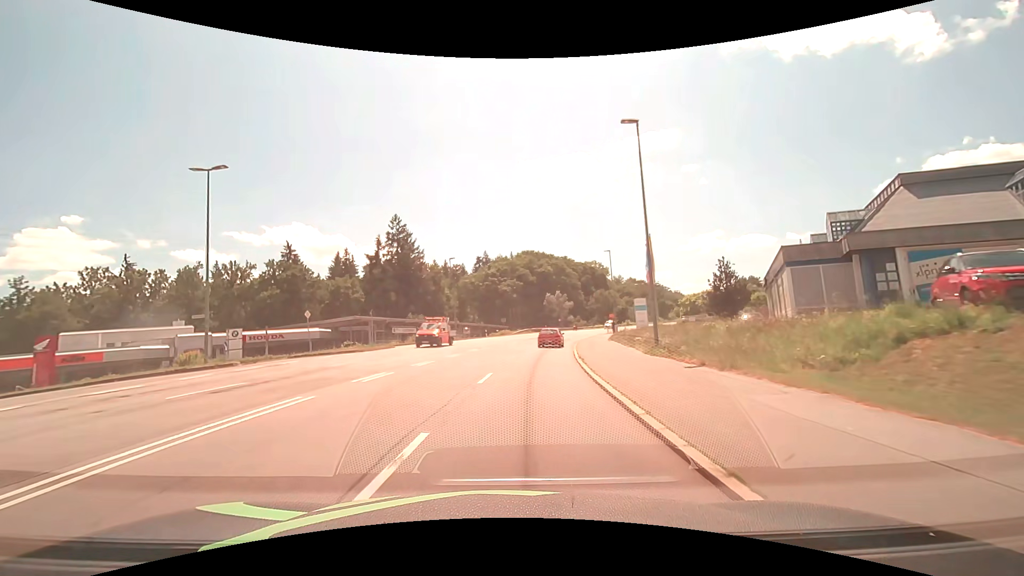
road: secondary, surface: asphalt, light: Day
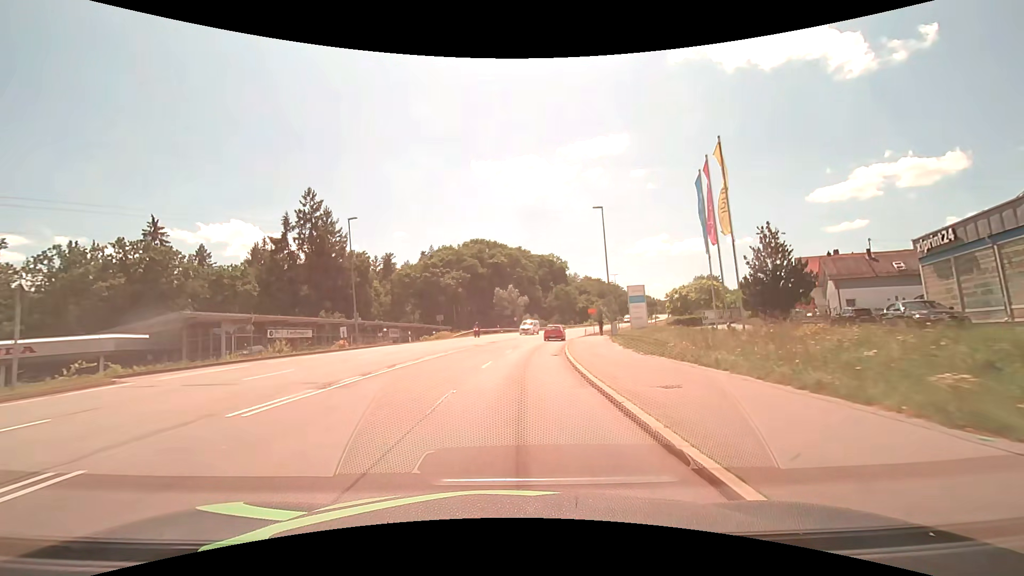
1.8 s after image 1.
(+1.2, +22.7) m; +6°
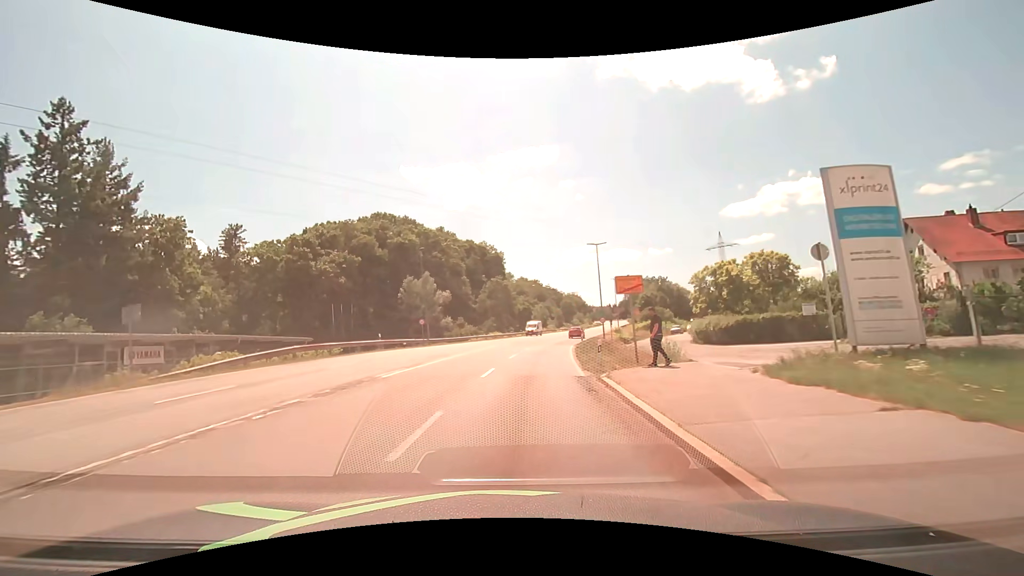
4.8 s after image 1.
(+2.5, +37.9) m; +8°
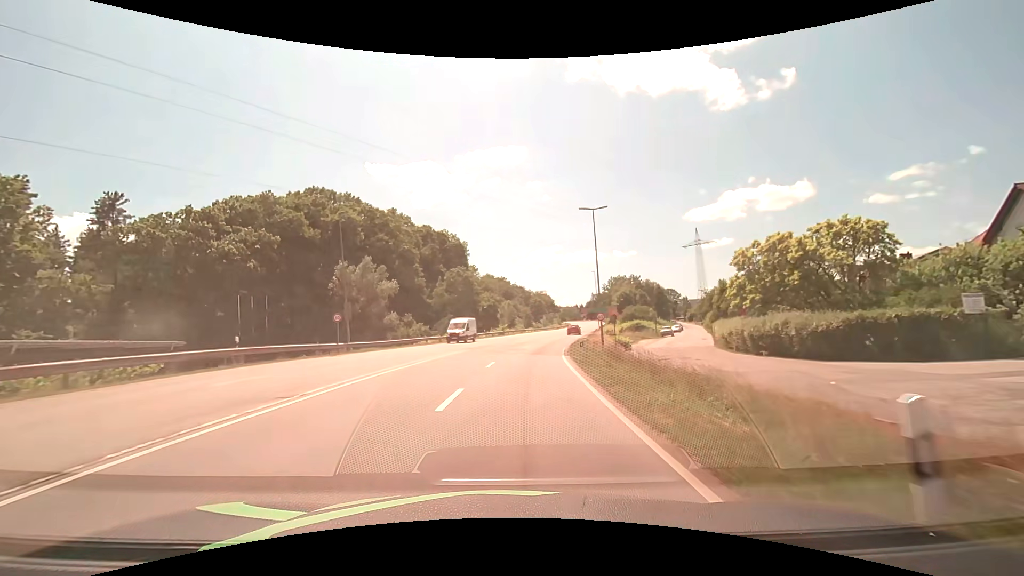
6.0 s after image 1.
(+0.5, +15.2) m; +4°
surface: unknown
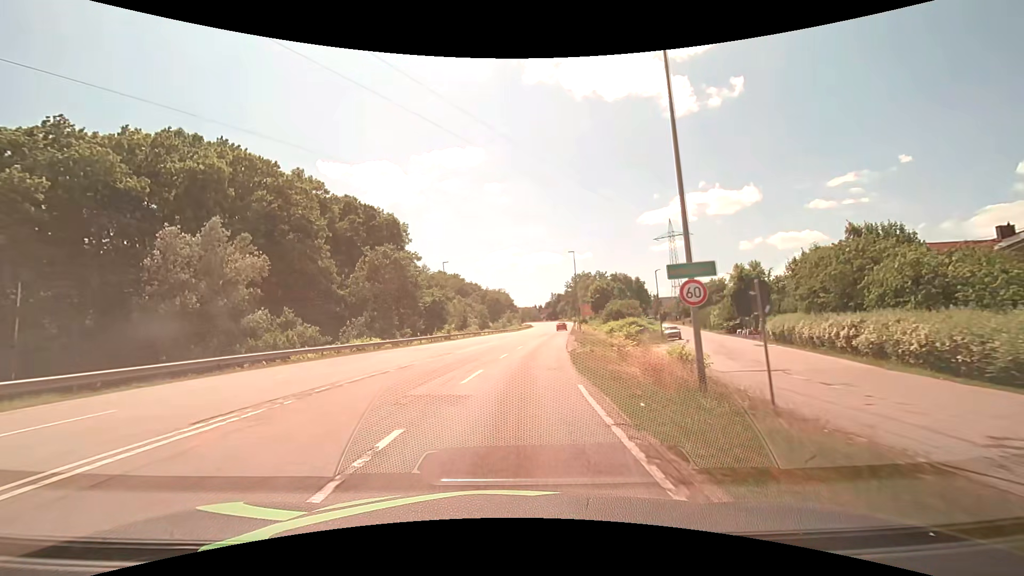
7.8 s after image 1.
(+0.9, +22.9) m; +5°
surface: asphalt
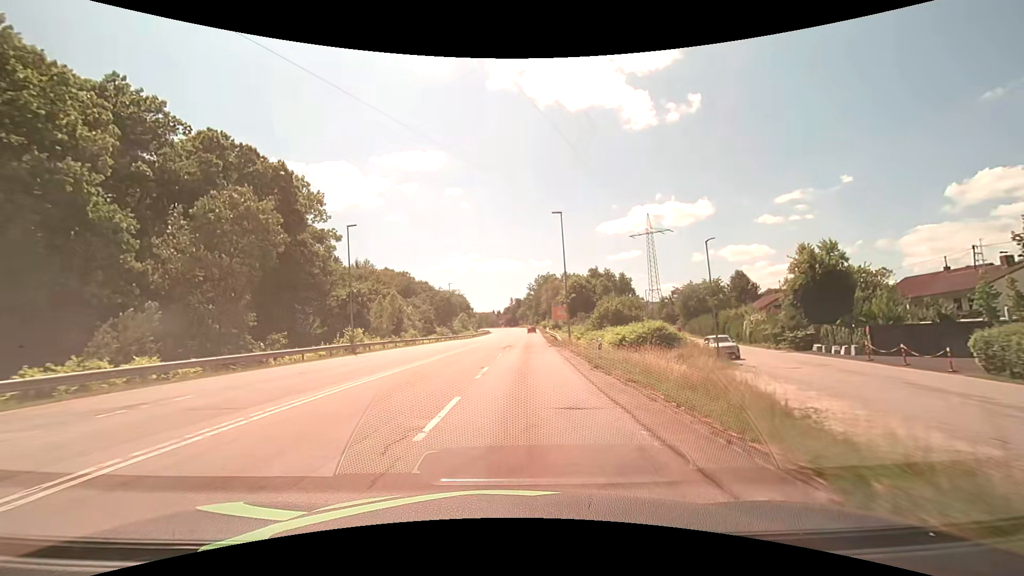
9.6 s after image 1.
(+0.9, +24.3) m; +5°
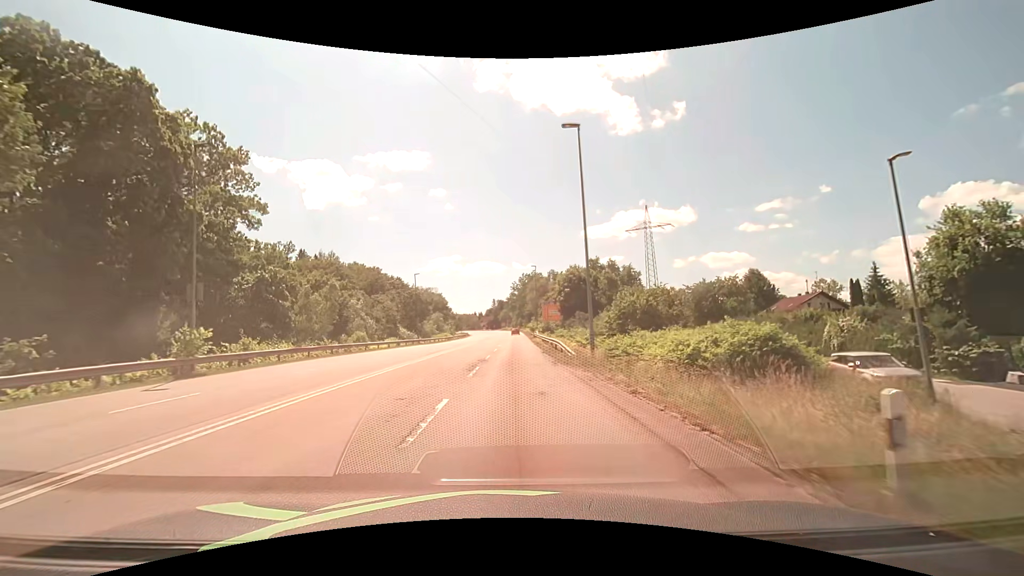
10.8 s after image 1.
(+0.5, +17.1) m; +2°
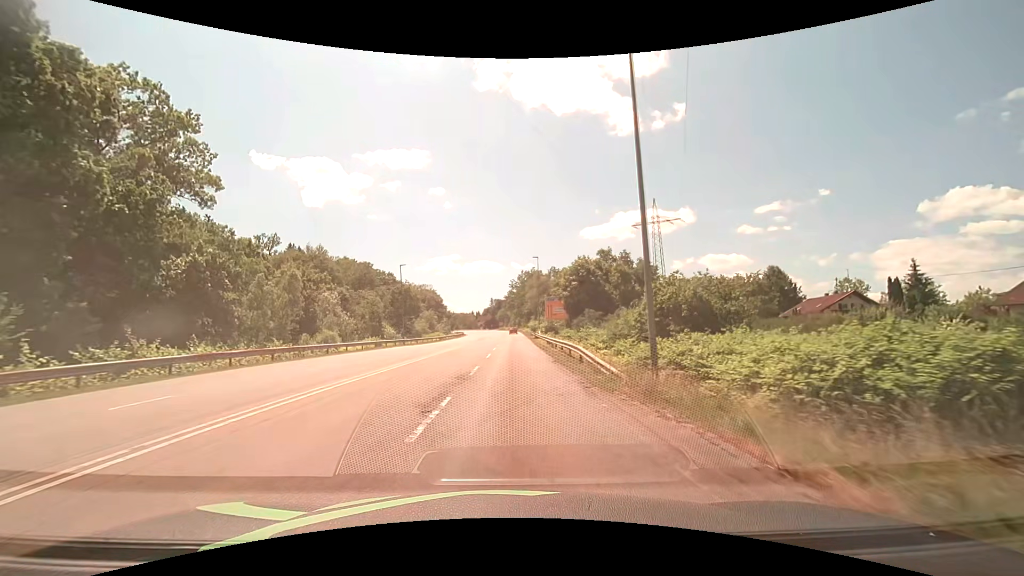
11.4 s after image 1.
(0.0, +8.7) m; 0°
(0, +10) (0, +20) (0, +30) (0, +40) (+1, +50) (+1, +60) (+1, +70) (+1, +80) (+1, +90) (+1, +100) m
